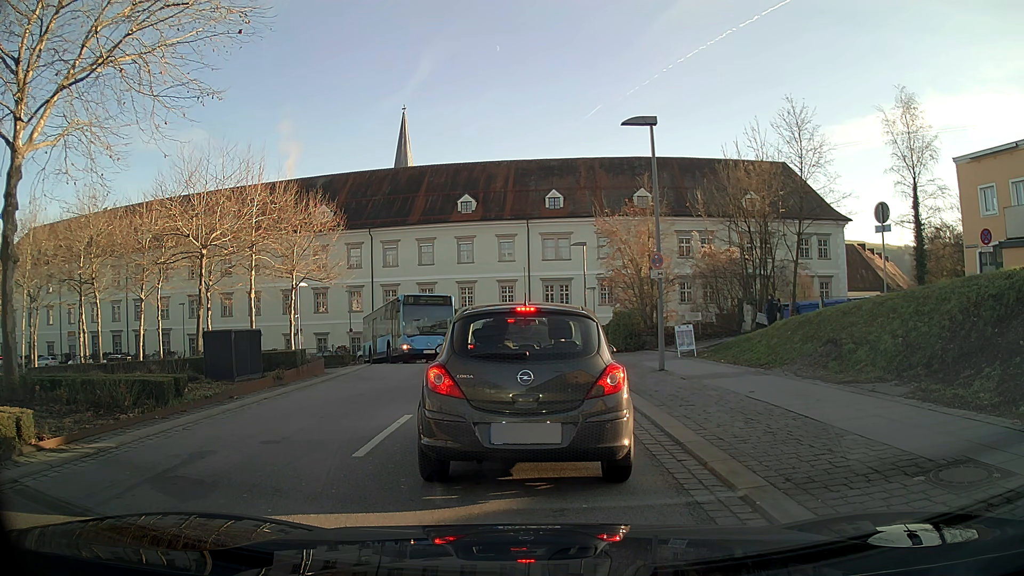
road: tertiary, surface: asphalt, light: Day
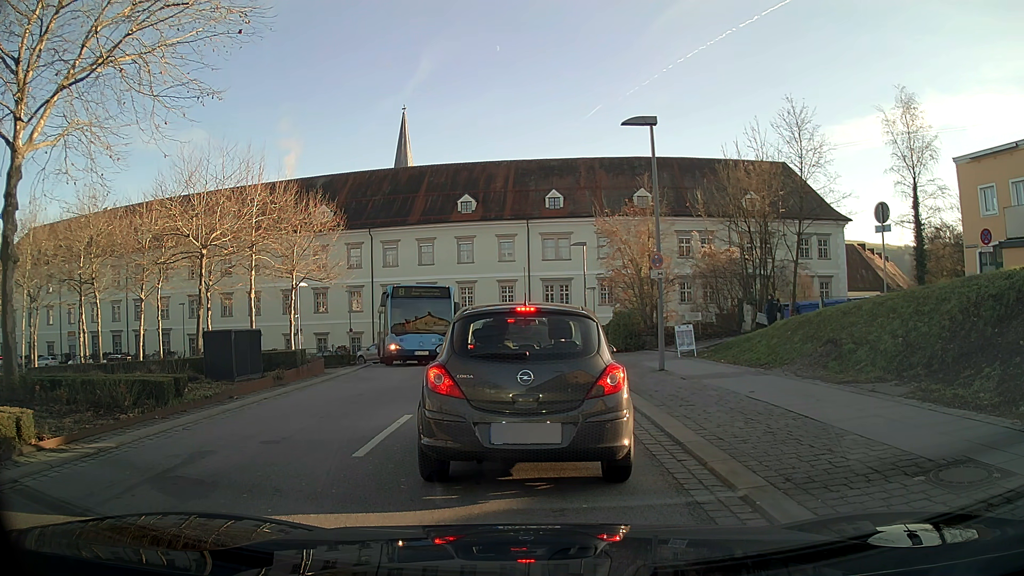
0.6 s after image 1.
(0.0, 0.0) m; 0°
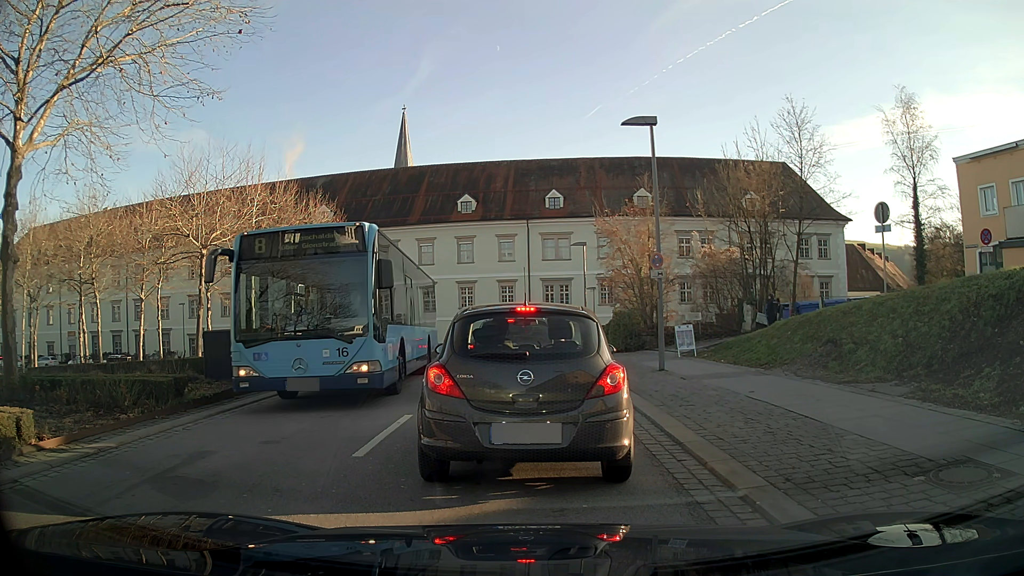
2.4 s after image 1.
(0.0, 0.0) m; 0°
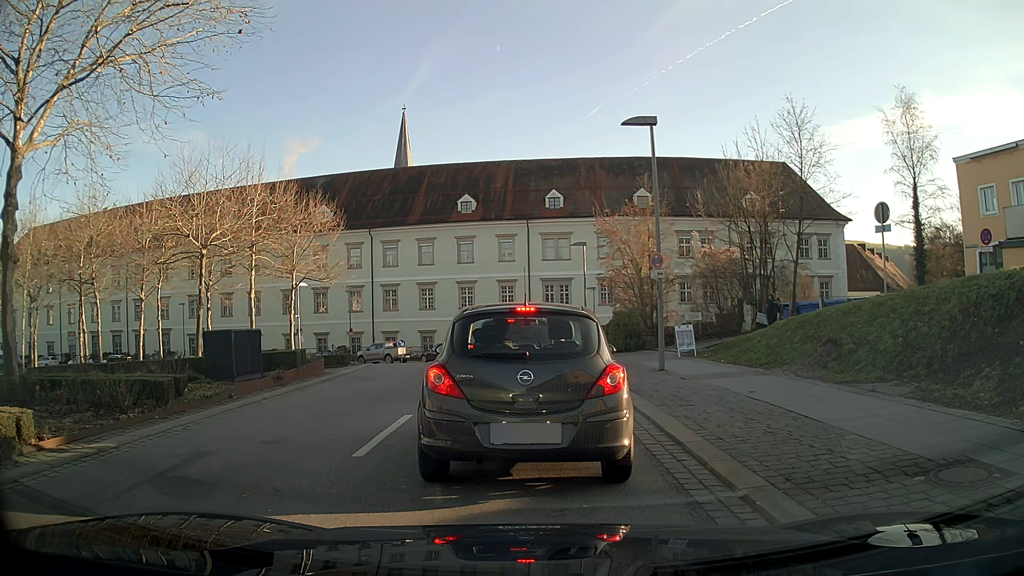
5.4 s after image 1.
(0.0, 0.0) m; 0°
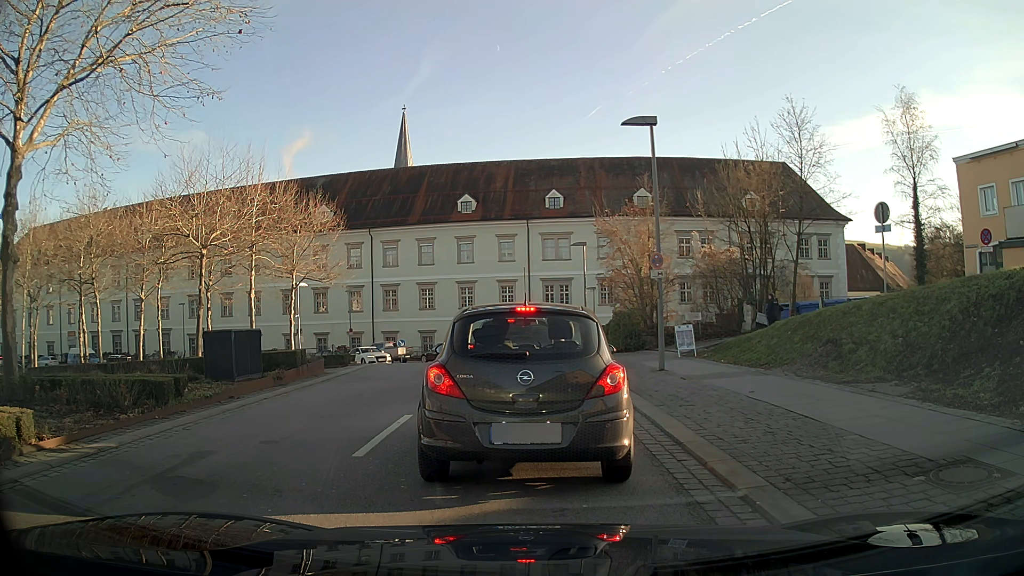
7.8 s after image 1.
(0.0, 0.0) m; 0°
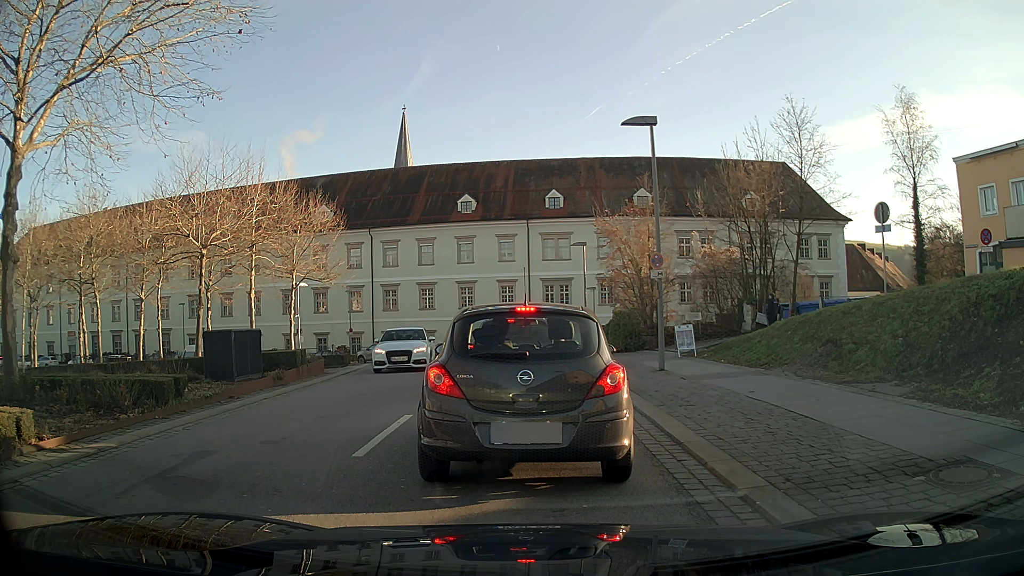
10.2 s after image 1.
(0.0, 0.0) m; 0°
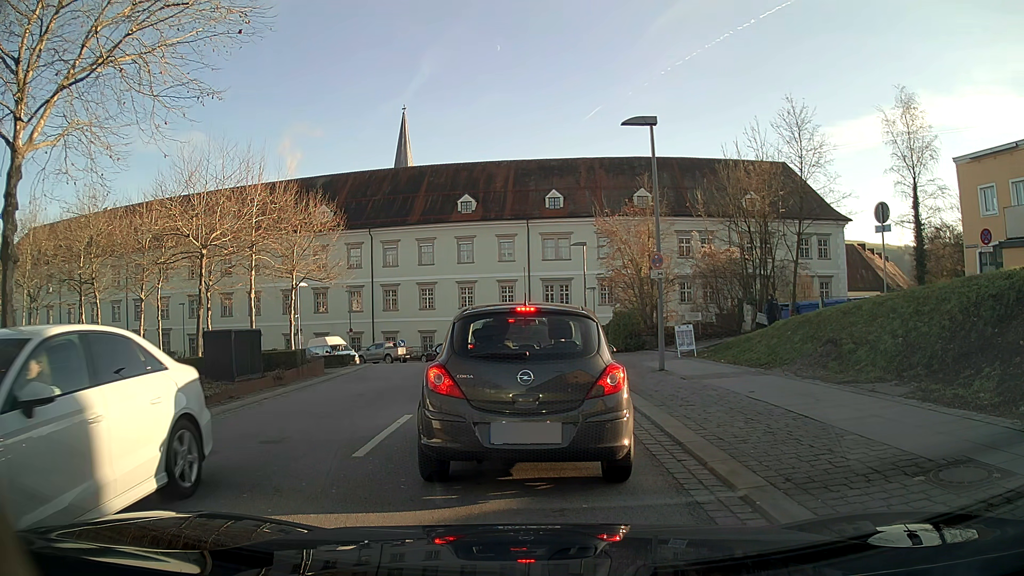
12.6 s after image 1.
(0.0, 0.0) m; 0°
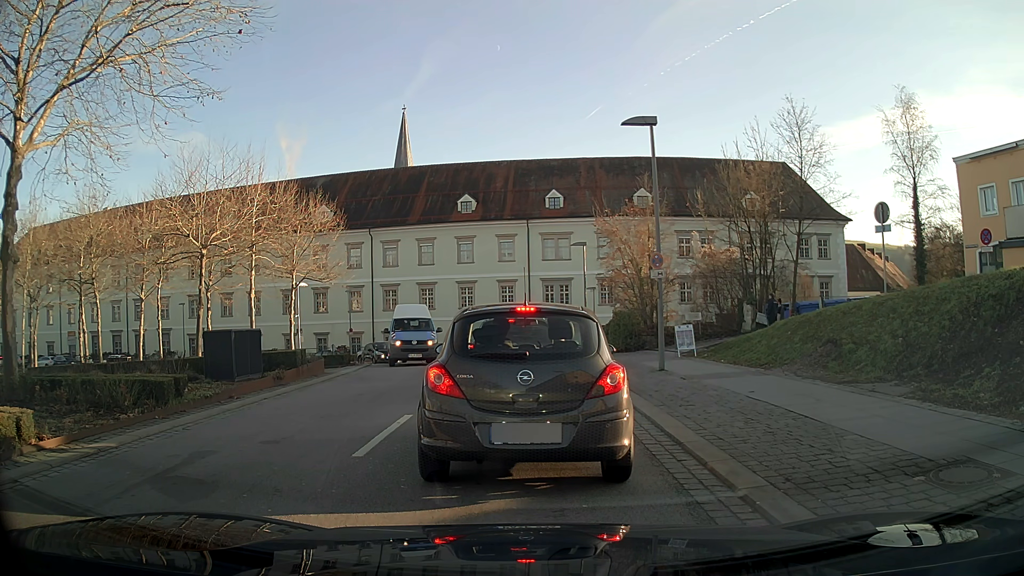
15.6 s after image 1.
(0.0, 0.0) m; 0°
